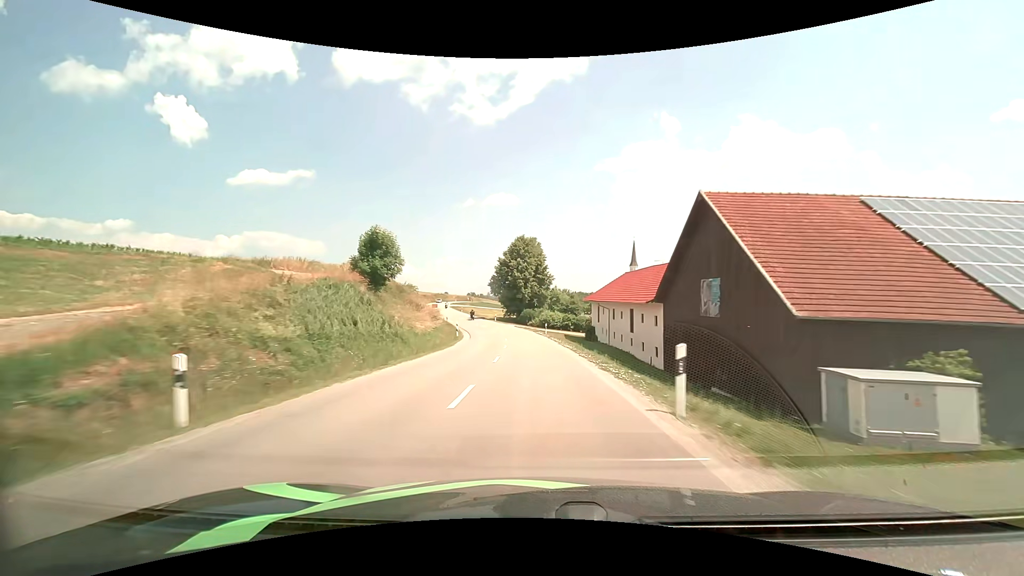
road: secondary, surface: asphalt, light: Day
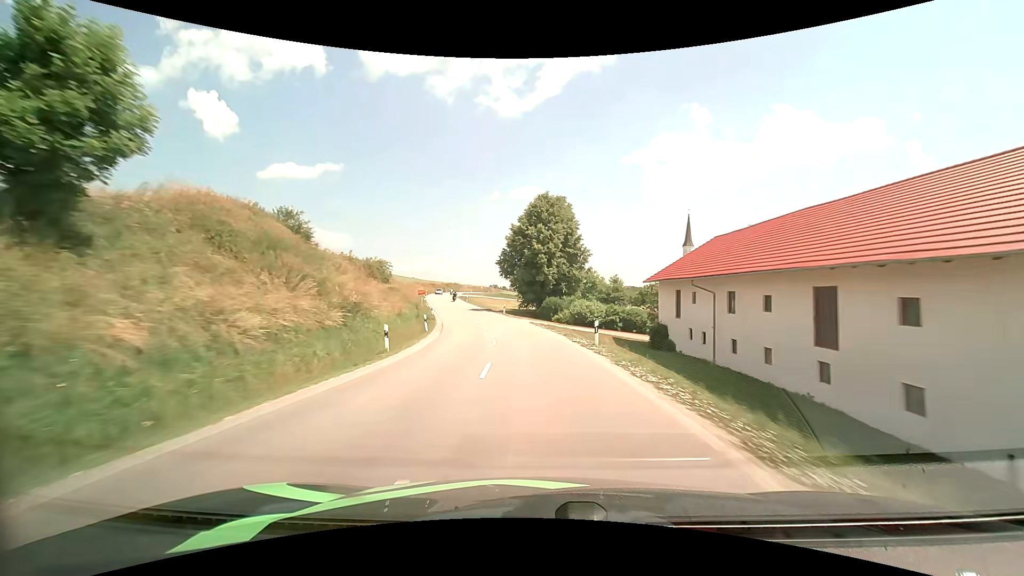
(-0.5, +24.6) m; -3°
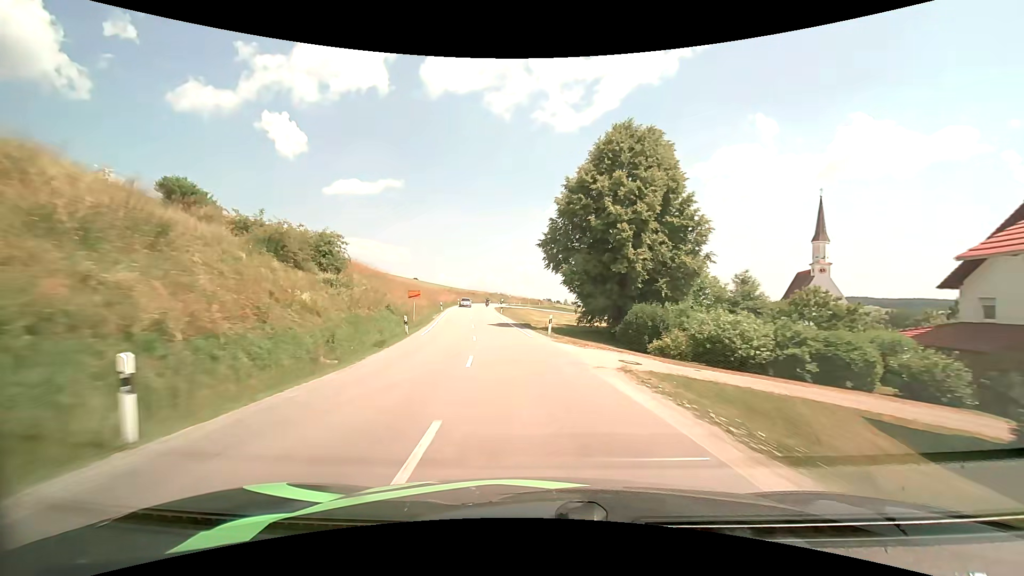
(-1.1, +25.0) m; -6°
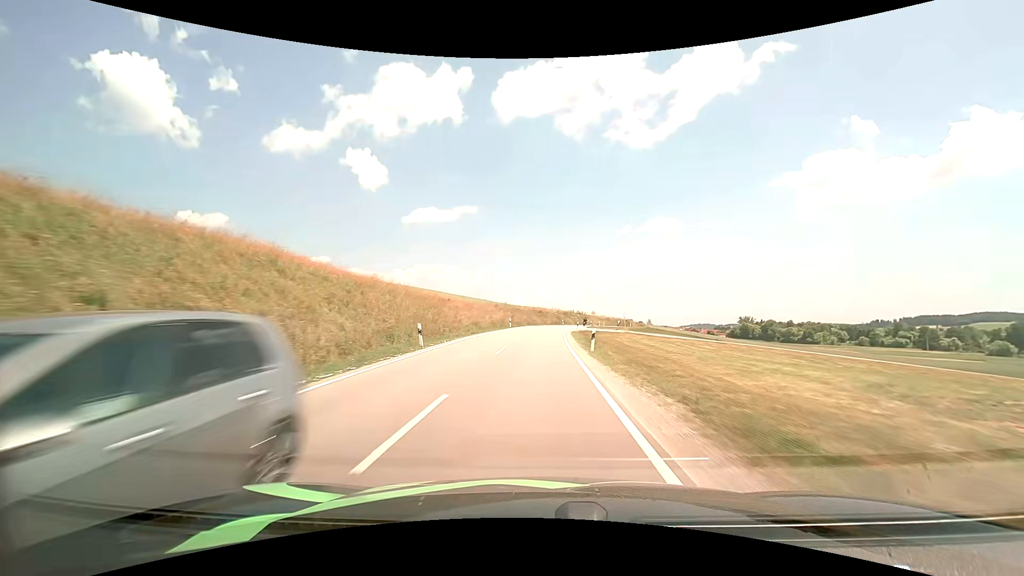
(-3.3, +38.0) m; -8°
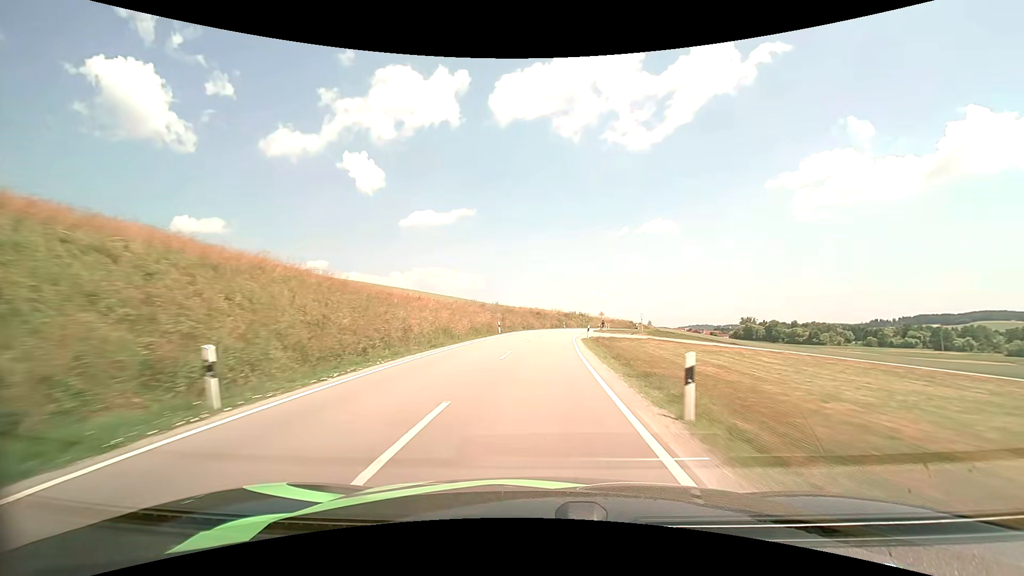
(0.0, +13.0) m; 0°
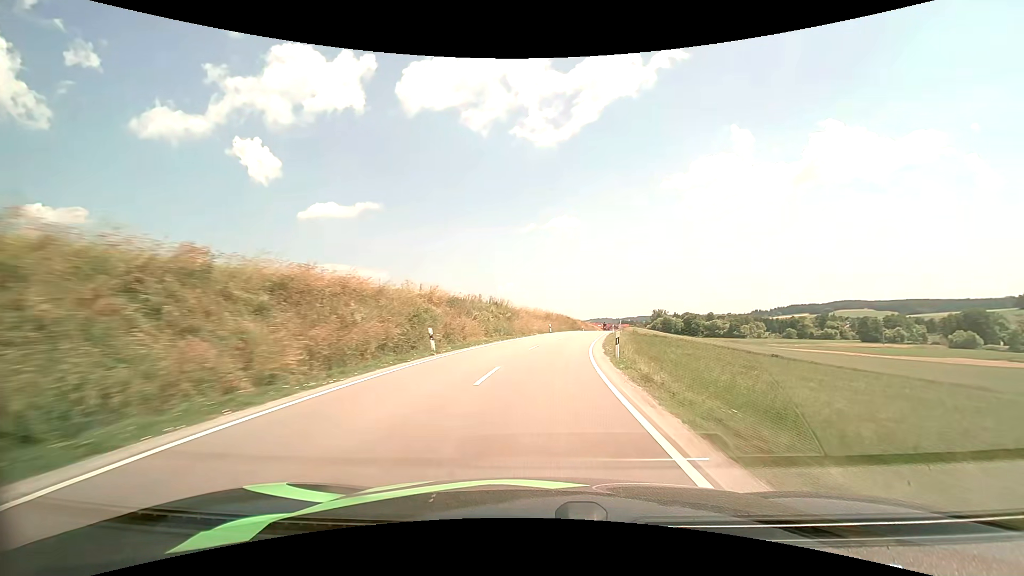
(+4.5, +65.9) m; +10°
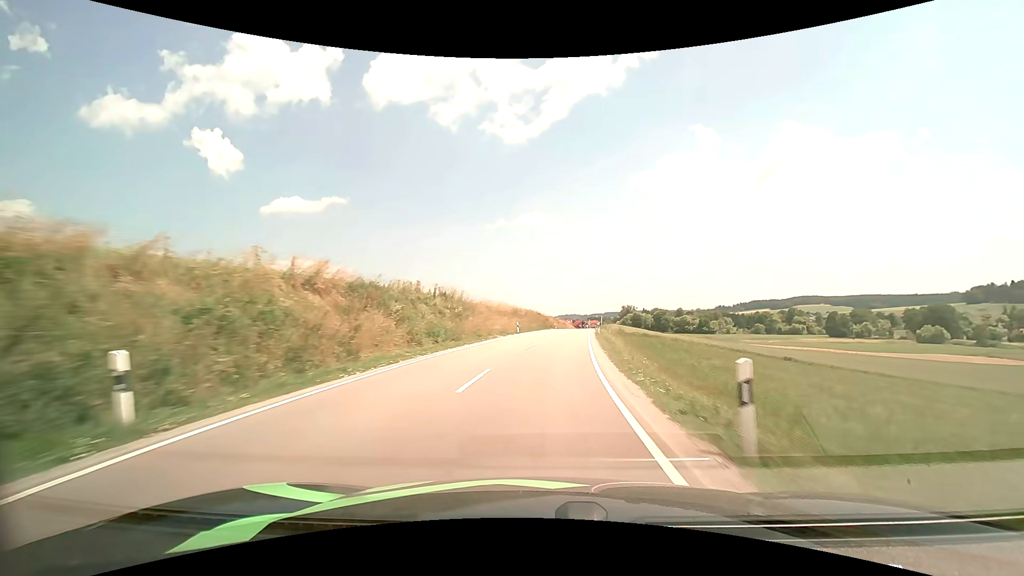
(+0.4, +13.4) m; +4°
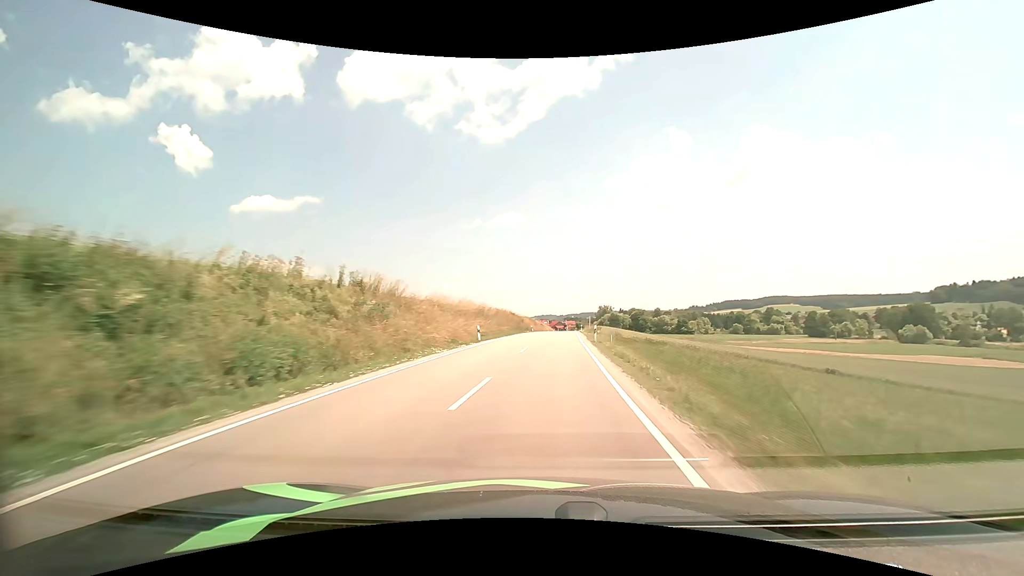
(+0.3, +13.5) m; +3°
(0, +10) (+1, +20) (+1, +30) (+2, +40) (+2, +50) (+3, +60) (+3, +70) (+4, +80) (+4, +90) (+5, +100) m
